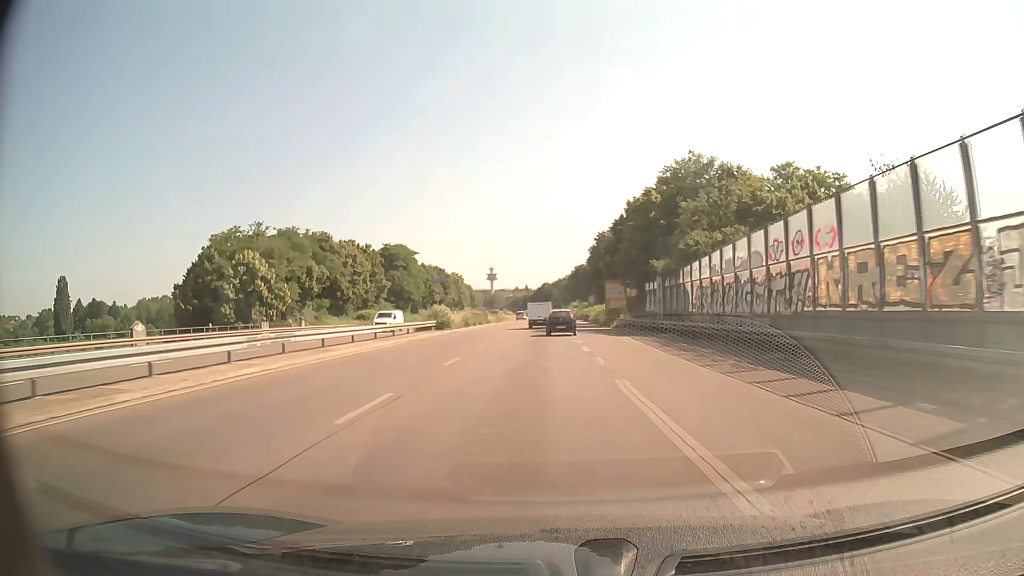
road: trunk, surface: asphalt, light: Day
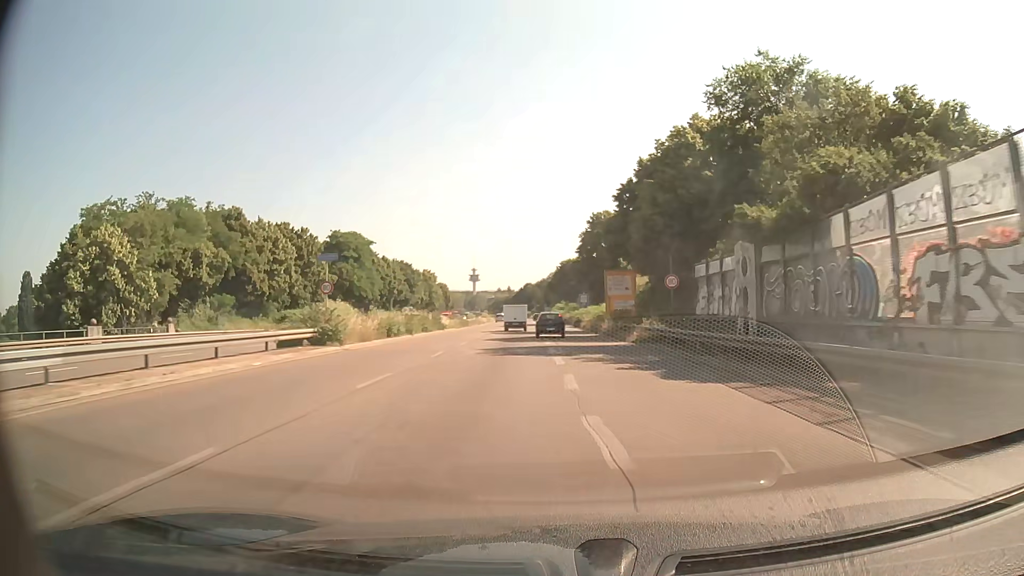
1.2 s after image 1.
(+0.3, +22.6) m; +1°
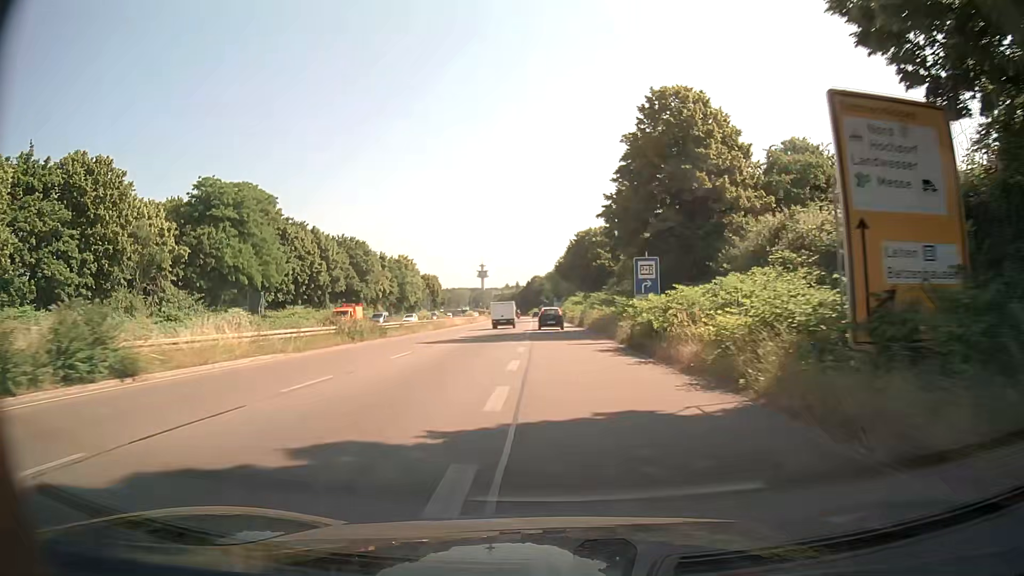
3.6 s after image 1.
(-0.2, +45.5) m; -1°
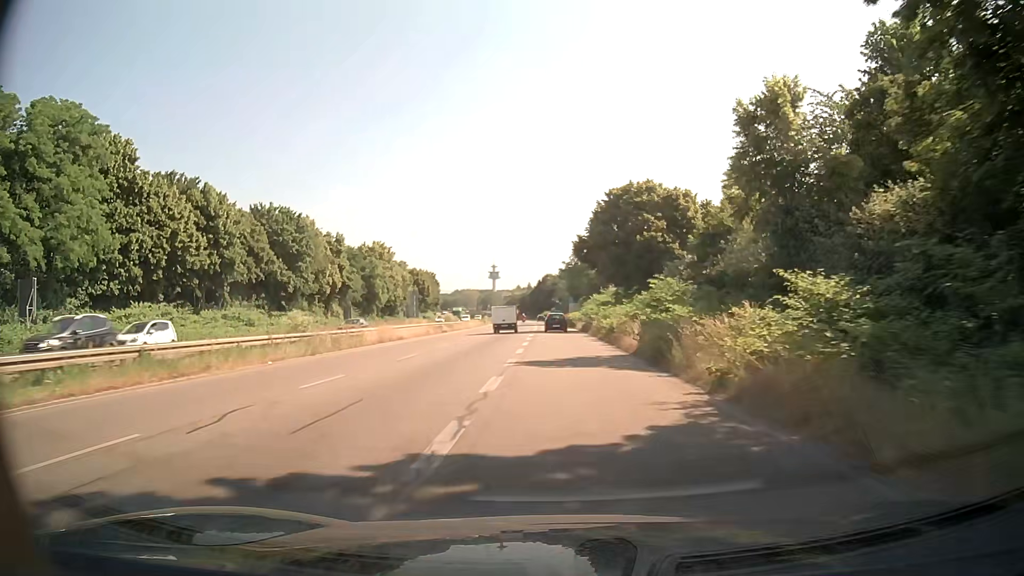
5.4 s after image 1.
(-0.4, +34.2) m; -2°
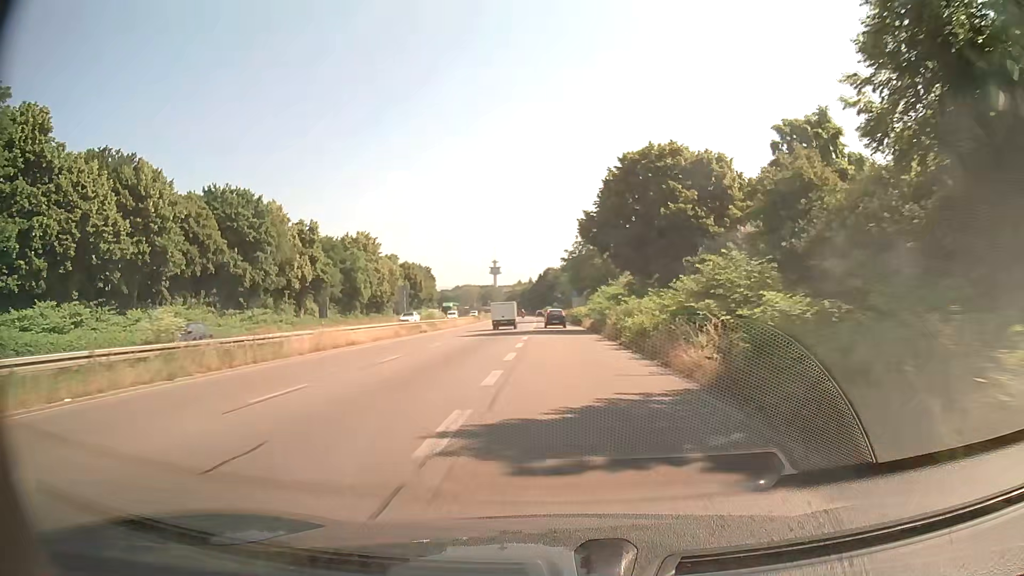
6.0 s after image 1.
(+0.1, +11.4) m; 0°
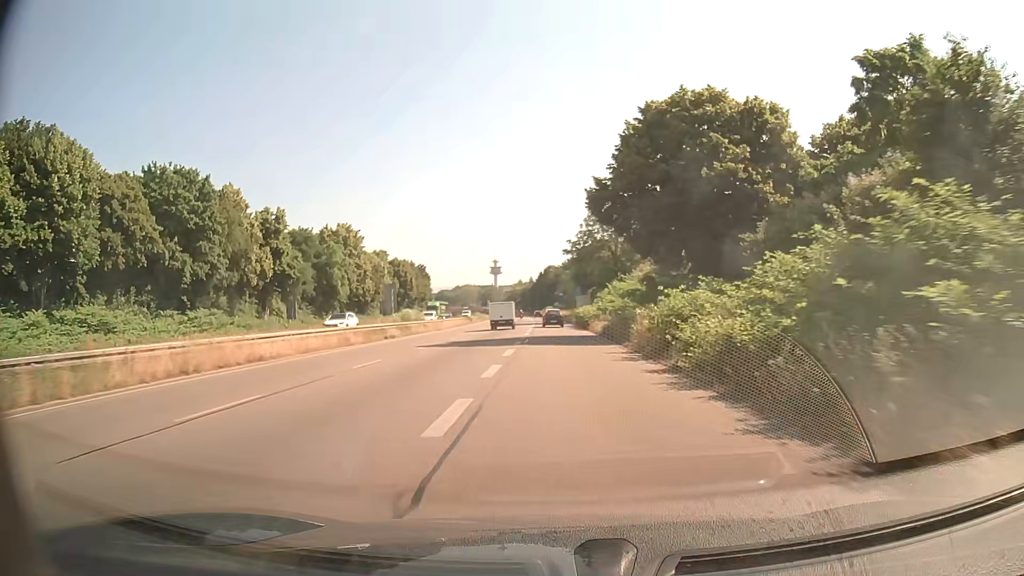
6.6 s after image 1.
(-0.1, +11.4) m; -1°
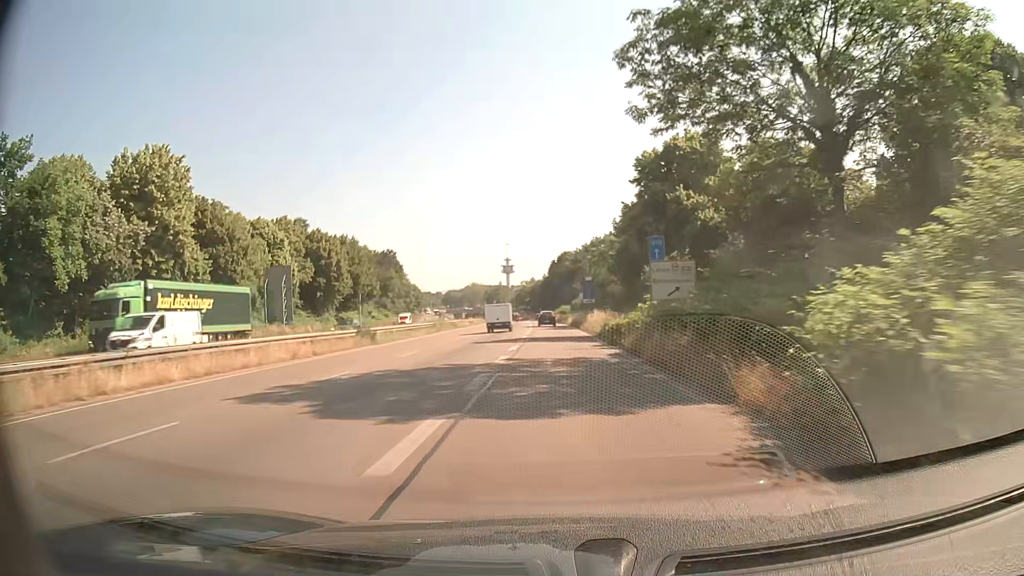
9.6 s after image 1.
(-0.1, +56.5) m; -1°
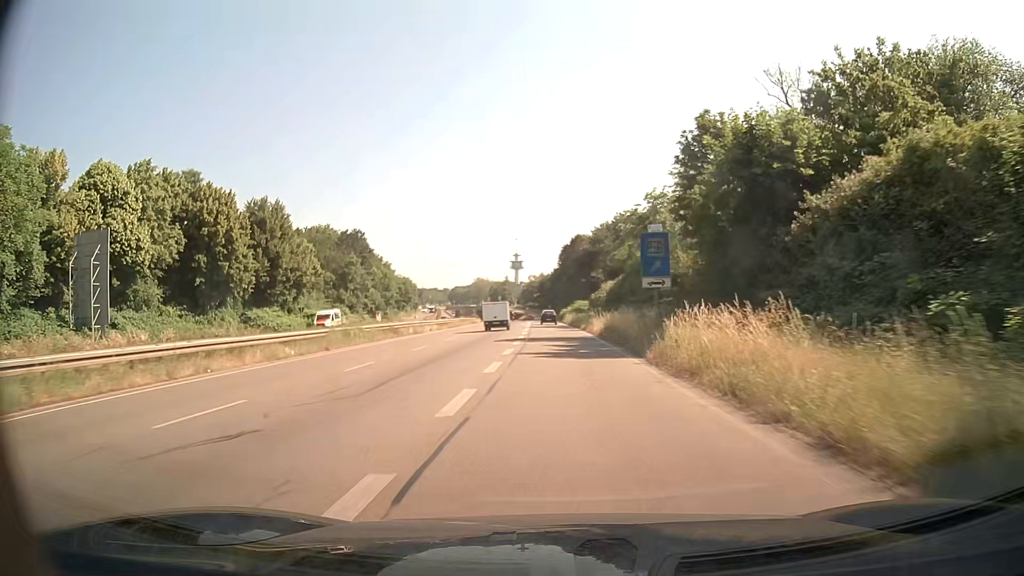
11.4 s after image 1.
(-0.3, +33.5) m; -1°
(0, +10) (0, +20) (0, +30) (0, +40) (0, +50) (0, +60) (-1, +70) (-1, +80) (-1, +90) (-1, +100) m
